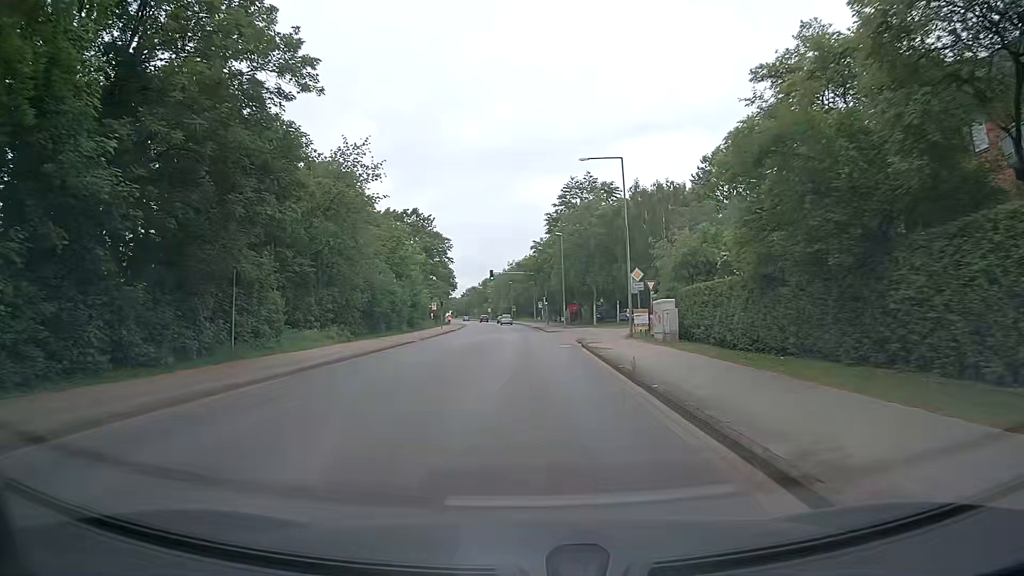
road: secondary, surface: asphalt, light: Day
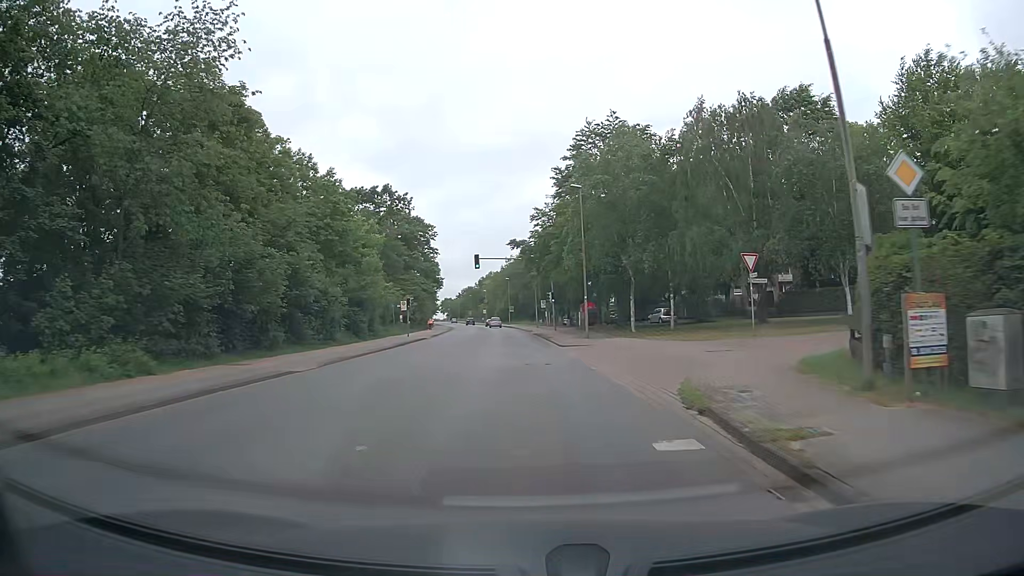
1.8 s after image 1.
(+0.3, +21.8) m; +1°
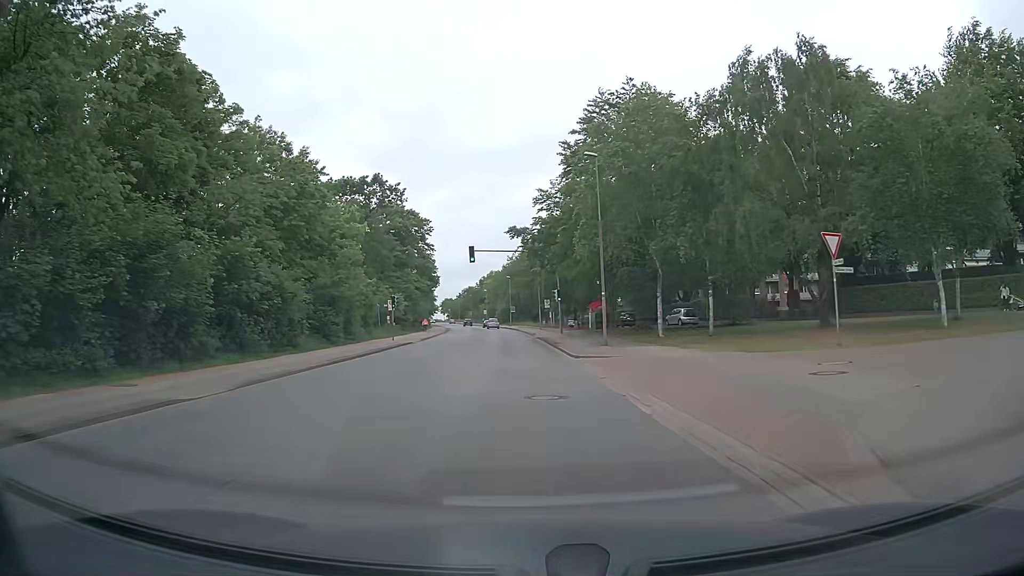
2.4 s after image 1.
(0.0, +7.3) m; 0°
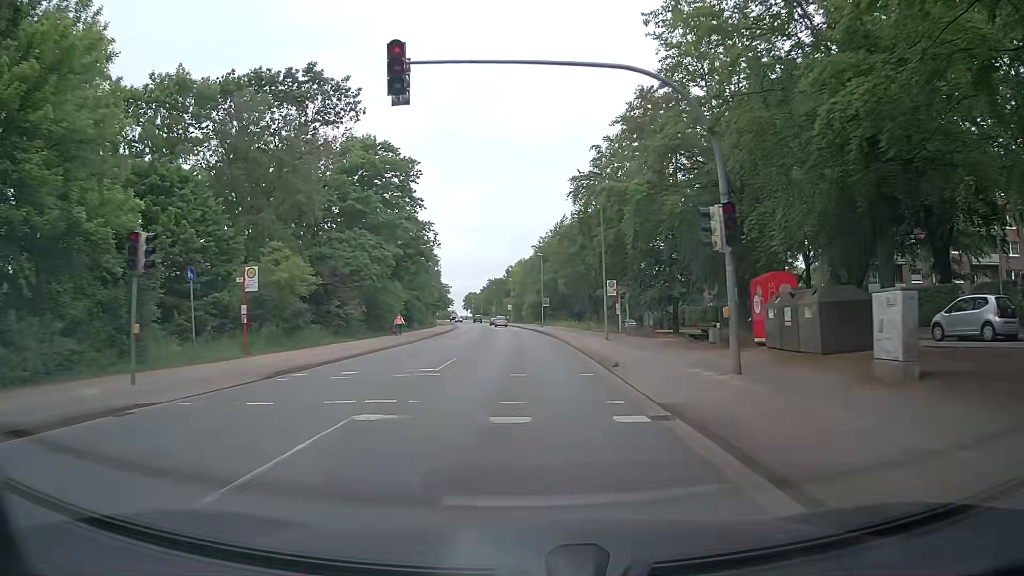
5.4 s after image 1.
(-1.1, +36.7) m; -3°
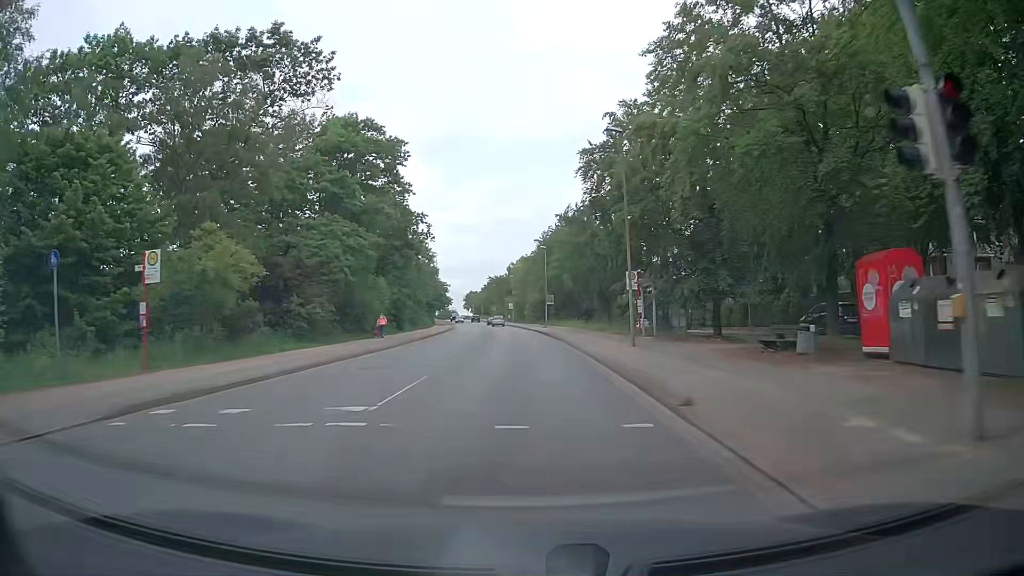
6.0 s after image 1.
(0.0, +7.4) m; -1°
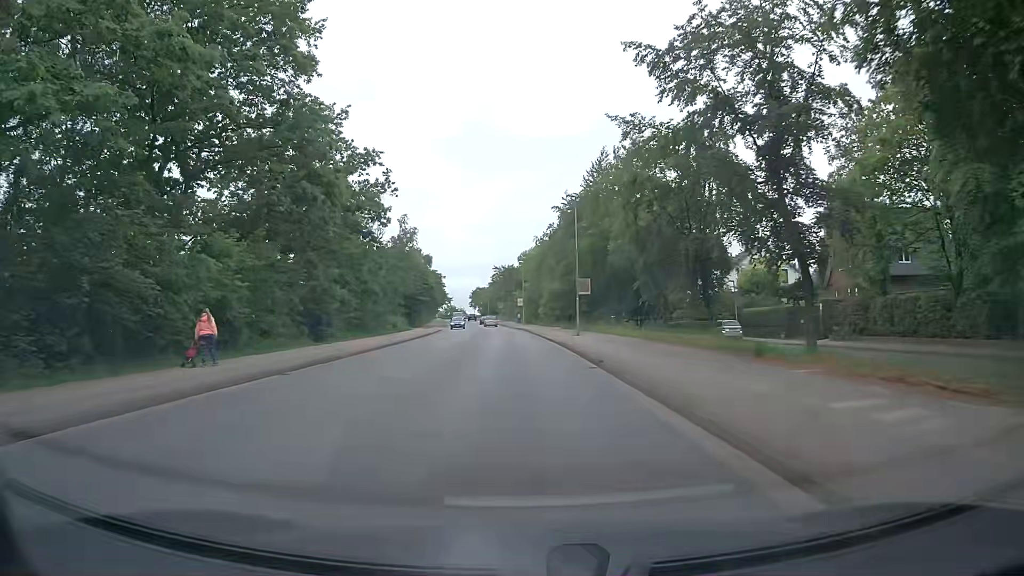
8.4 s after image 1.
(-0.2, +29.7) m; -1°
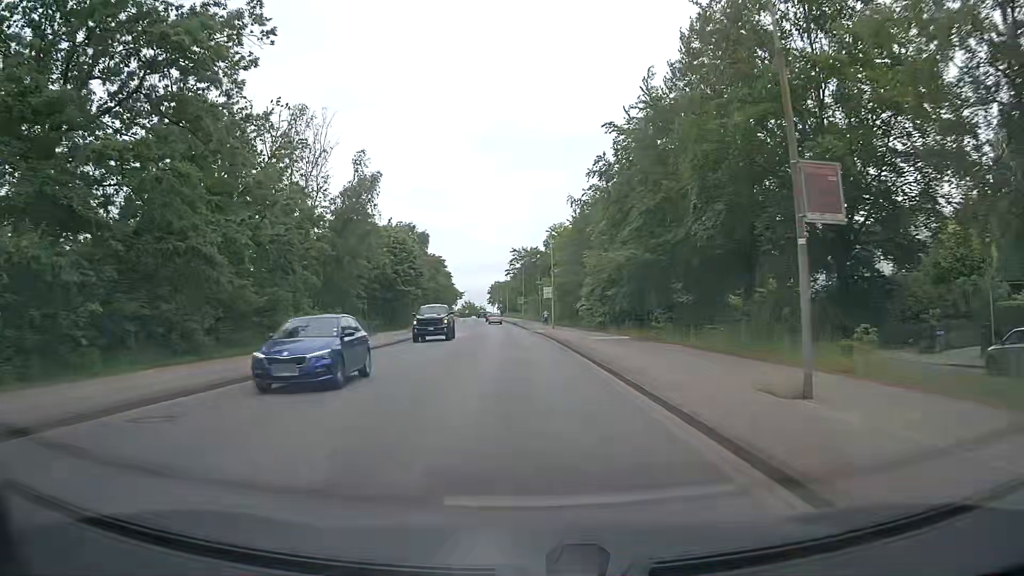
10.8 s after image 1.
(-0.5, +30.4) m; -2°
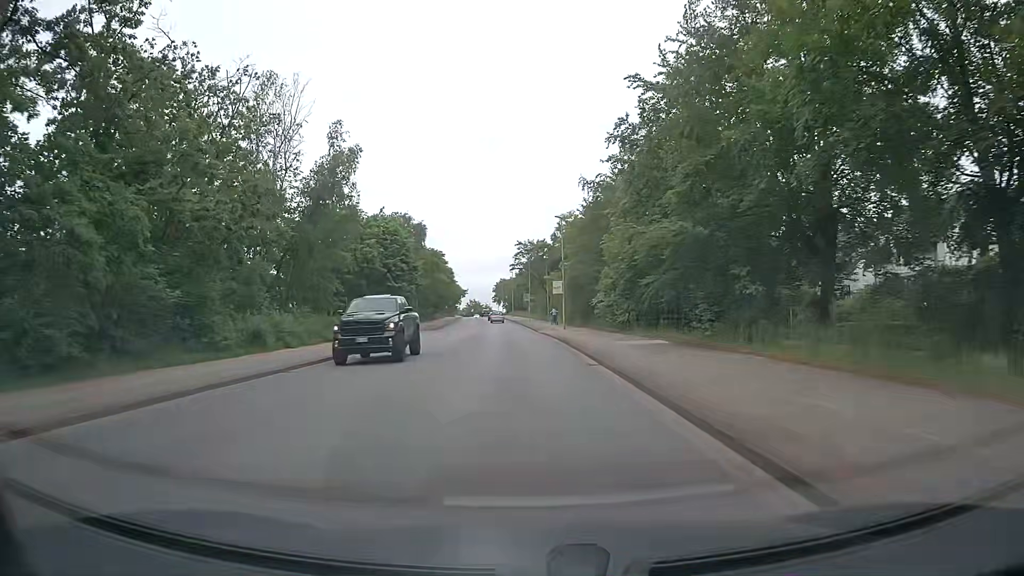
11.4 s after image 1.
(0.0, +7.7) m; 0°
(0, +10) (0, +20) (-1, +30) (-1, +40) (-2, +50) (-2, +60) (-3, +70) (-3, +80) (-4, +90) (-5, +100) m
